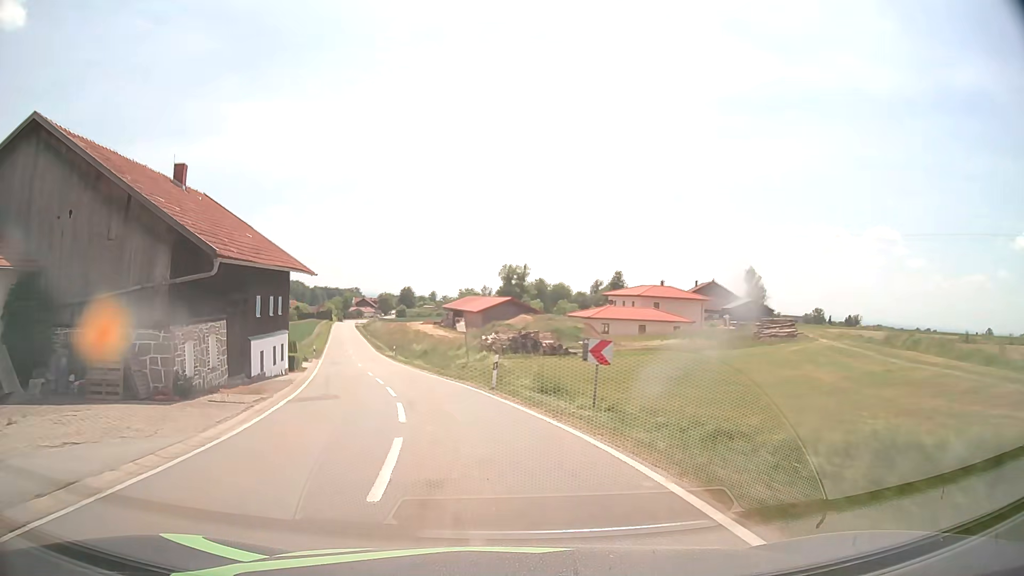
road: tertiary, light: Day
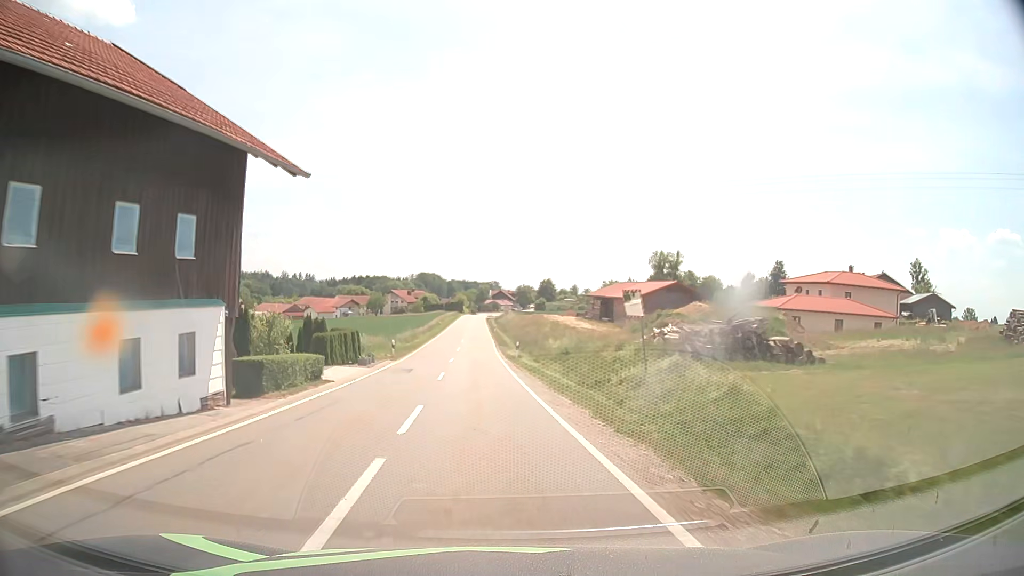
(-2.2, +20.3) m; -12°
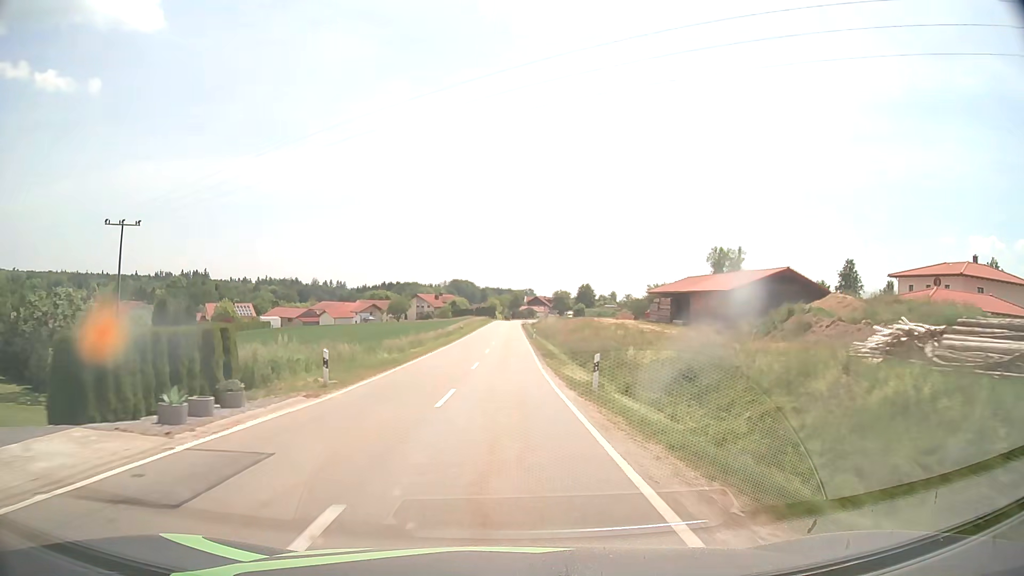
(-0.7, +20.6) m; -3°
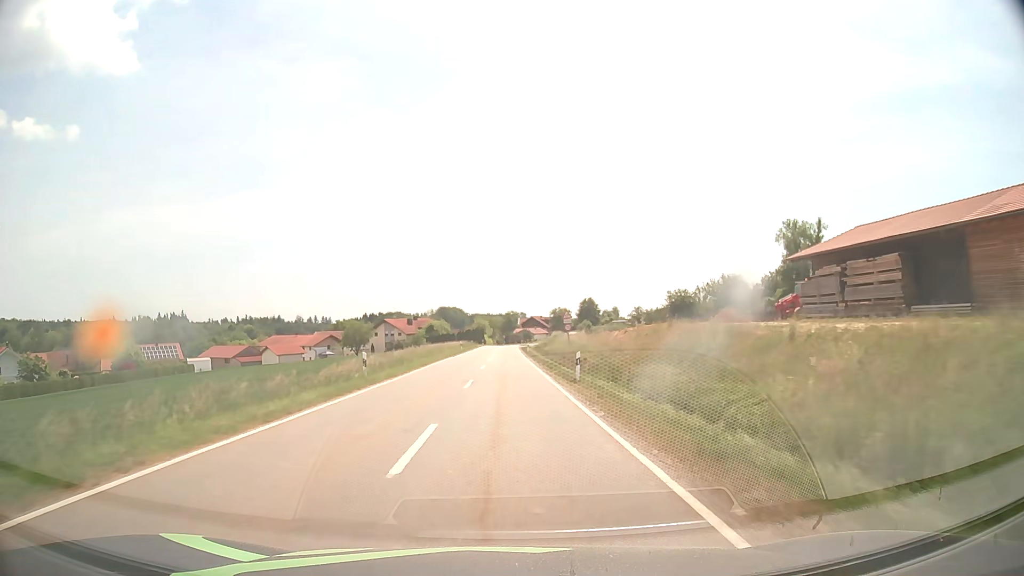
(+0.3, +42.8) m; +1°
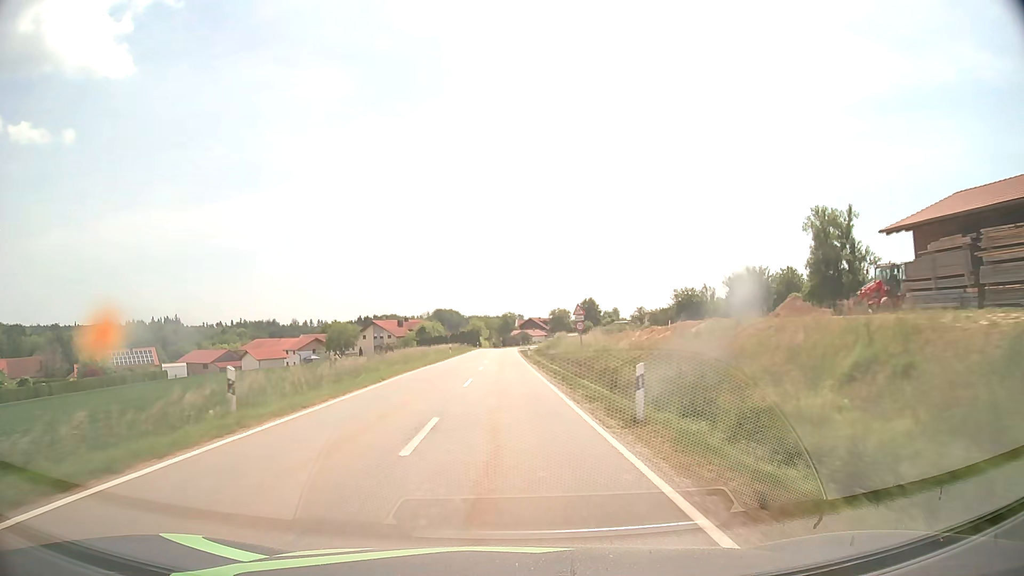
(0.0, +10.8) m; 0°
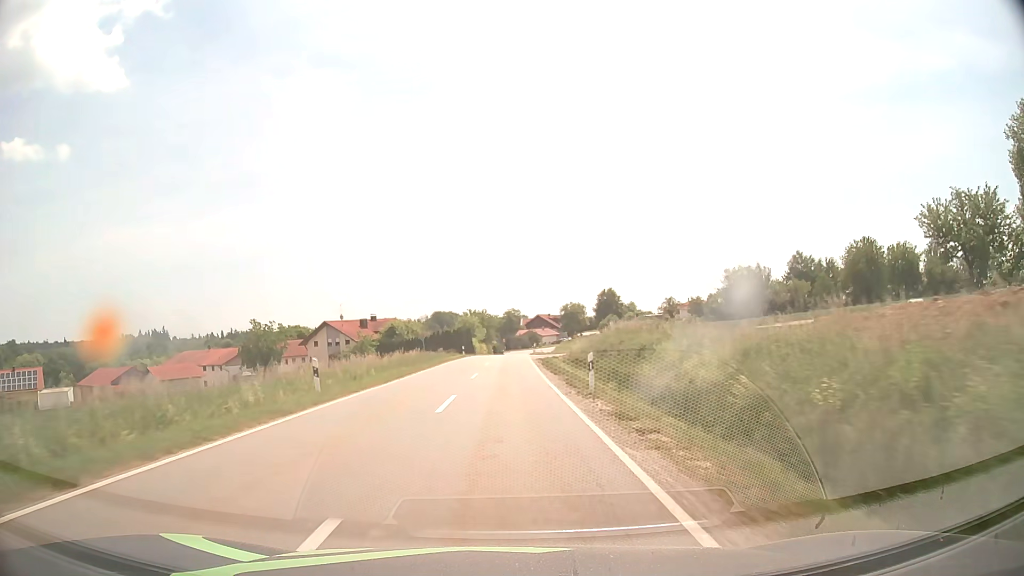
(0.0, +43.2) m; 0°
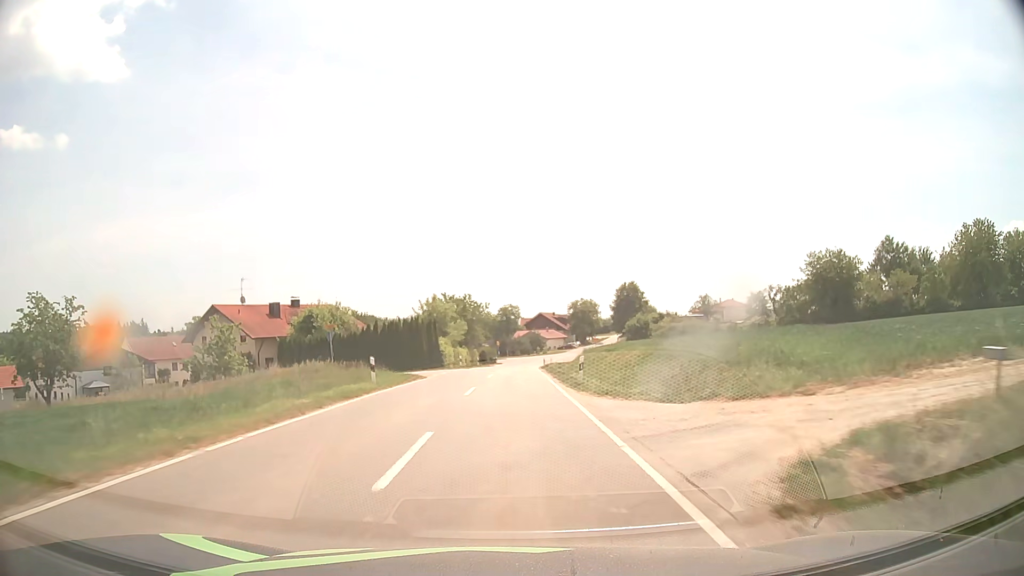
(0.0, +43.0) m; 0°
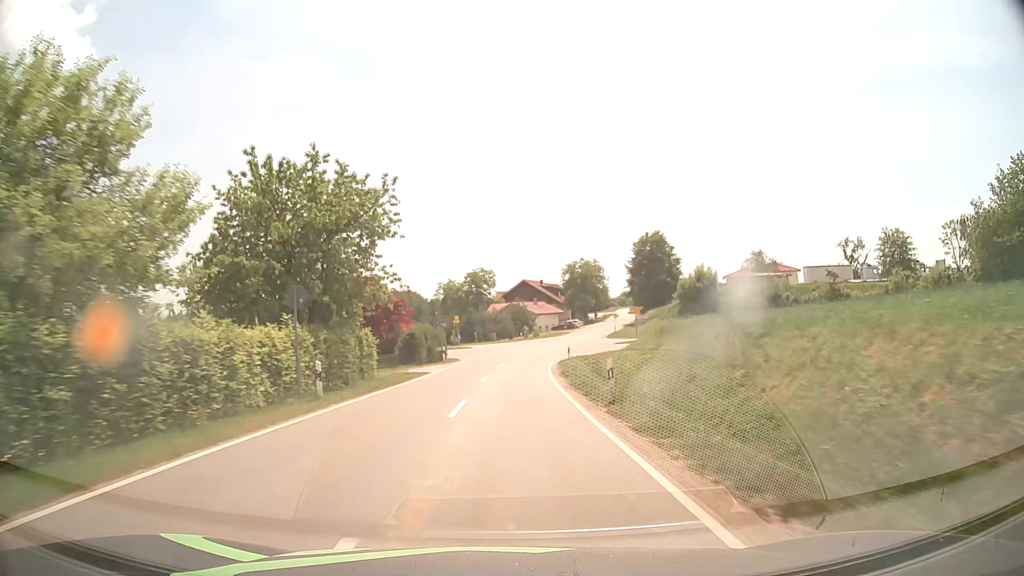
(+0.9, +54.0) m; +2°
(0, +10) (0, +20) (0, +30) (+1, +40) (+2, +50) (+4, +60) (+6, +70) (+8, +79) (+11, +89) (+14, +98) m
